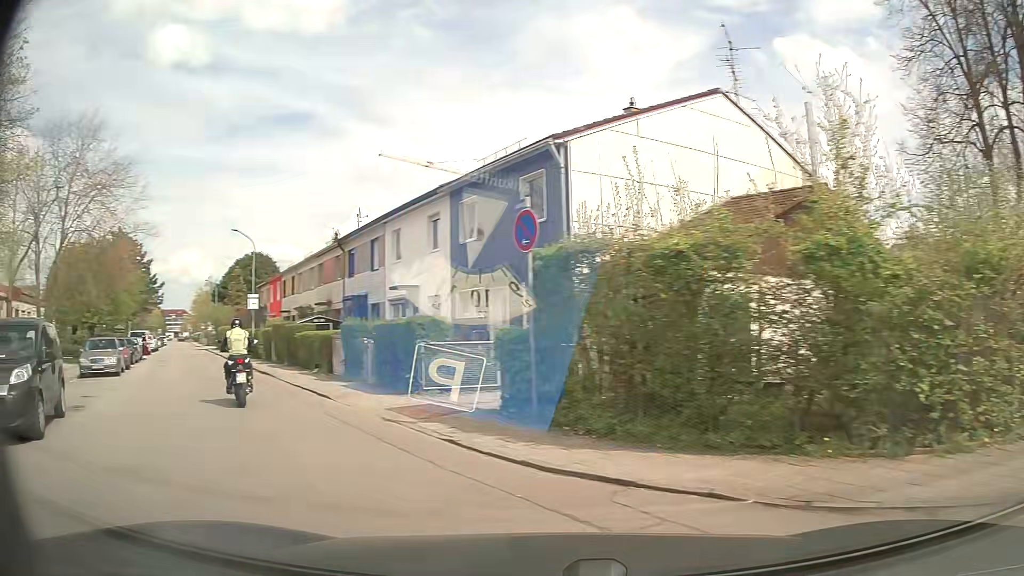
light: Day
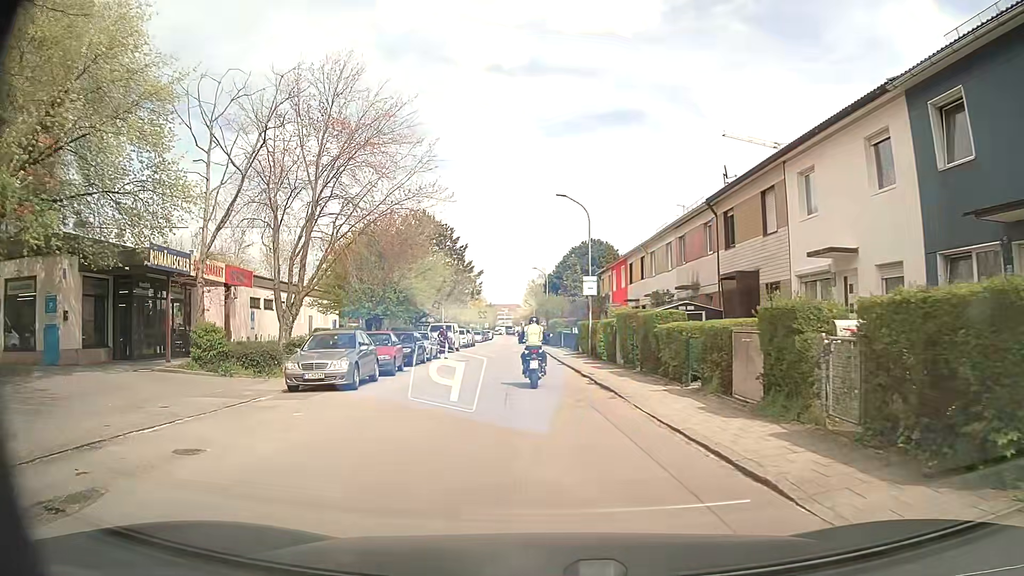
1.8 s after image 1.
(-3.1, +8.9) m; -31°
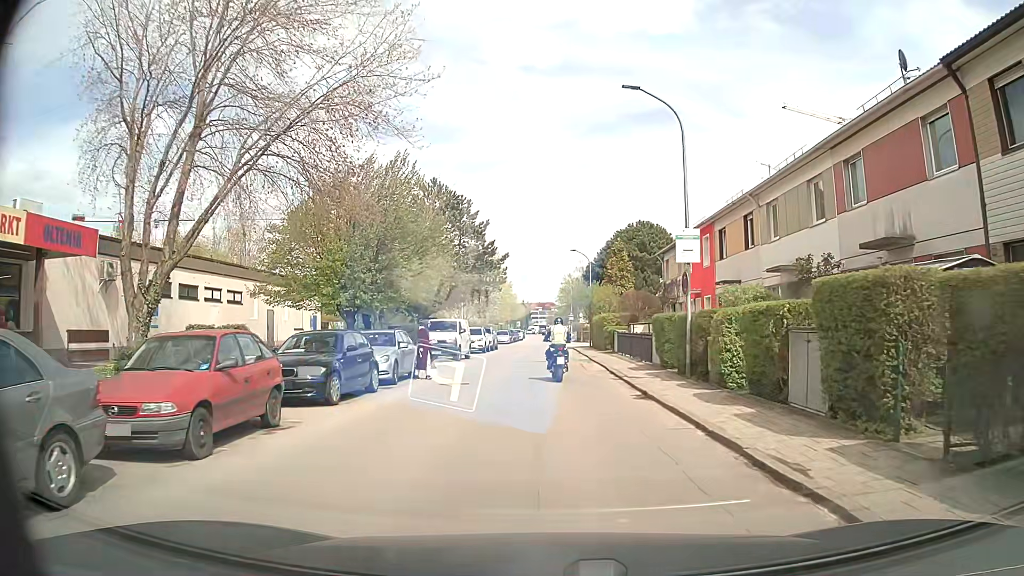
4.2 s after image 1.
(-0.4, +14.4) m; -2°
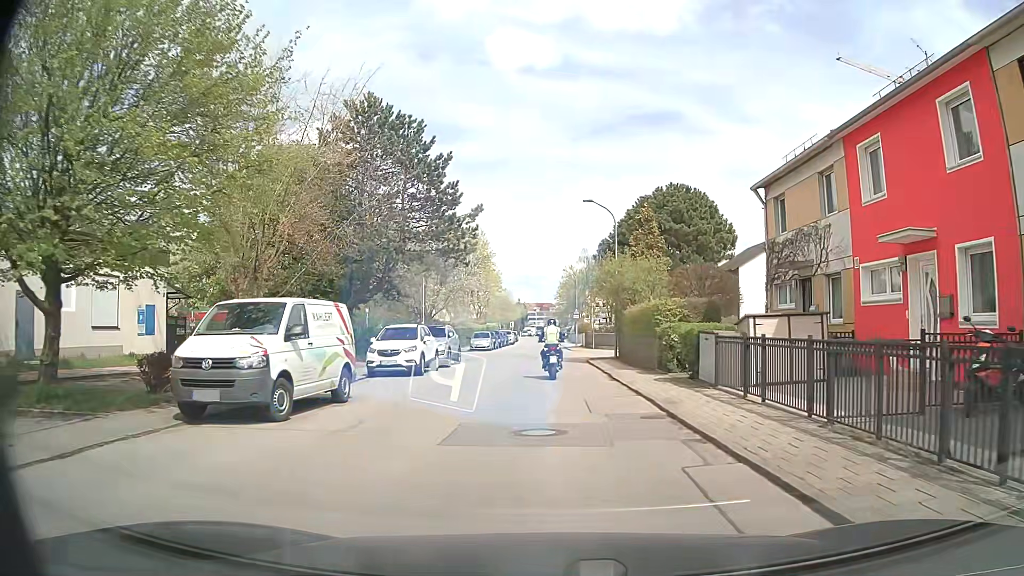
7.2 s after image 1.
(+0.1, +20.8) m; +1°
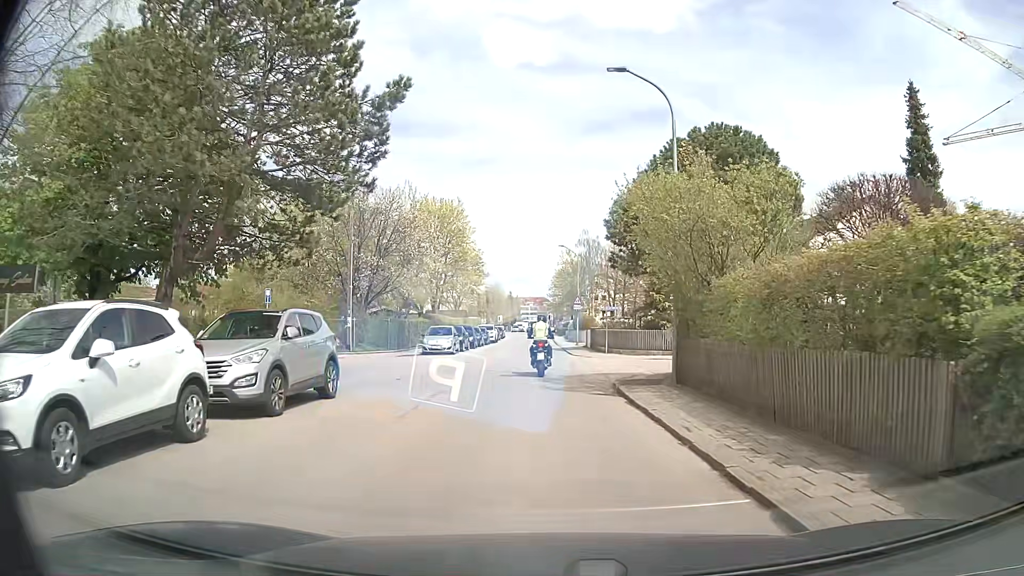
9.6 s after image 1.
(+0.1, +16.4) m; 0°
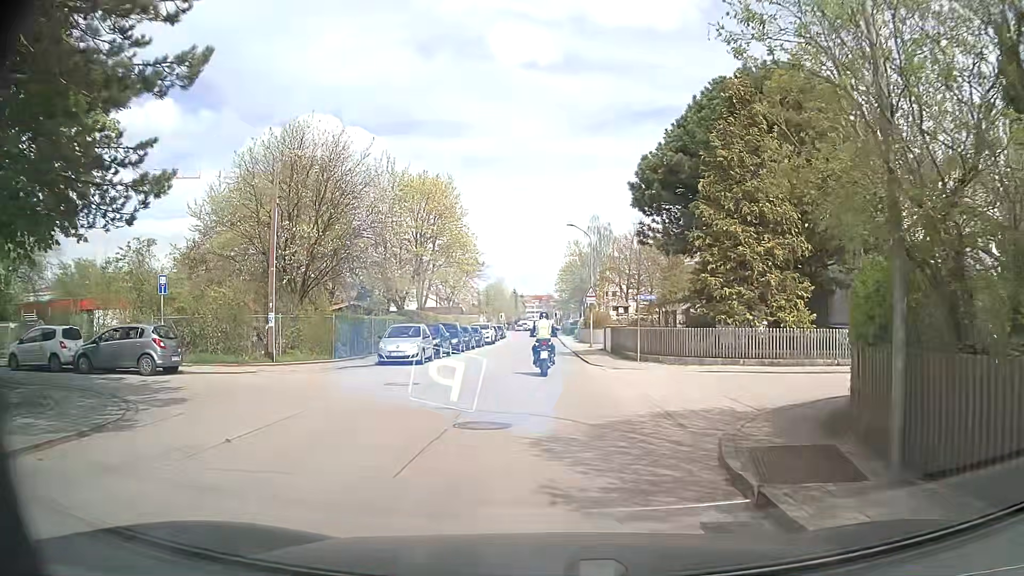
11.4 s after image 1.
(0.0, +9.8) m; 0°
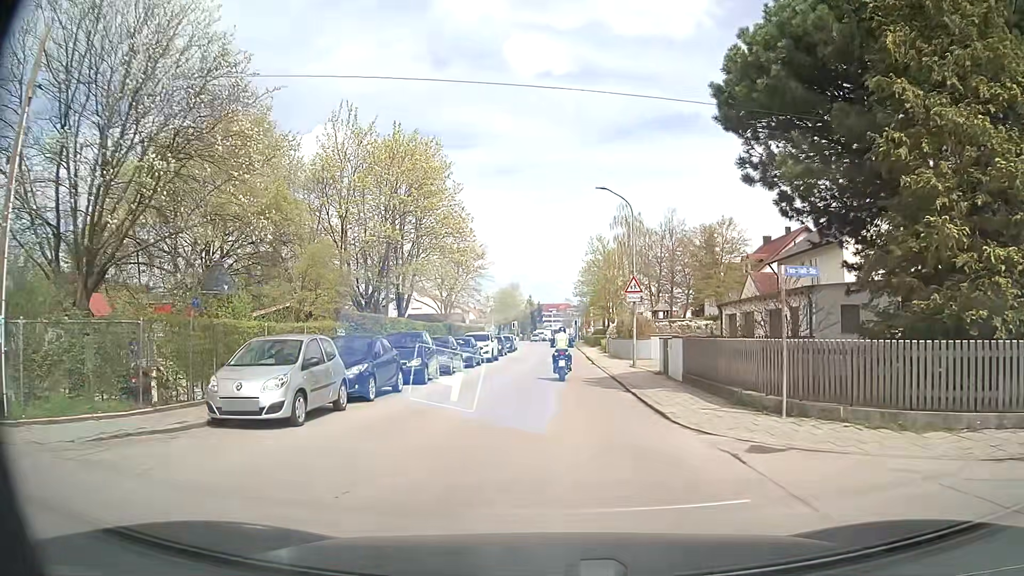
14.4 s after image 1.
(-0.2, +13.6) m; -2°
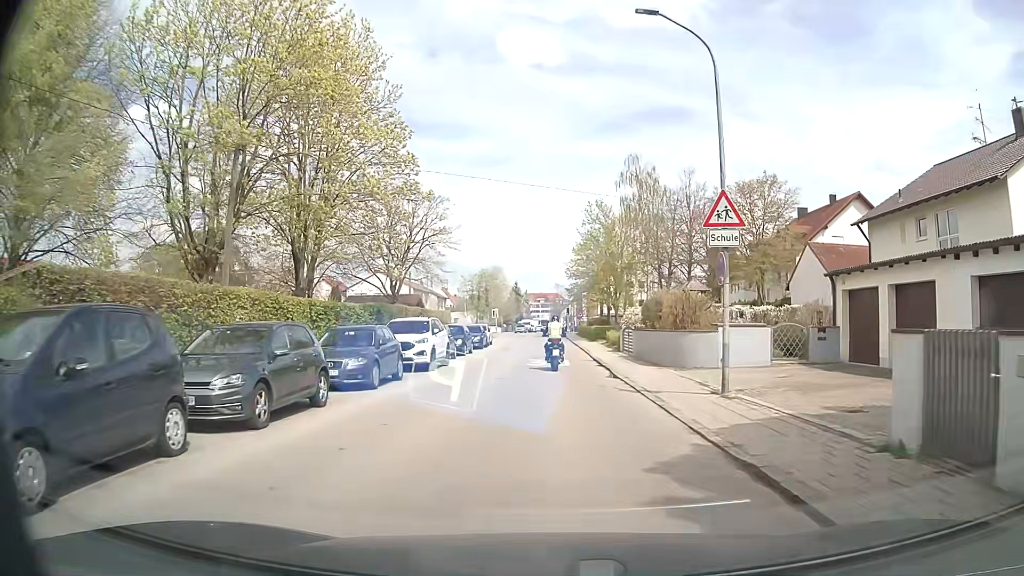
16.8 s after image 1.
(+0.1, +16.3) m; +2°
